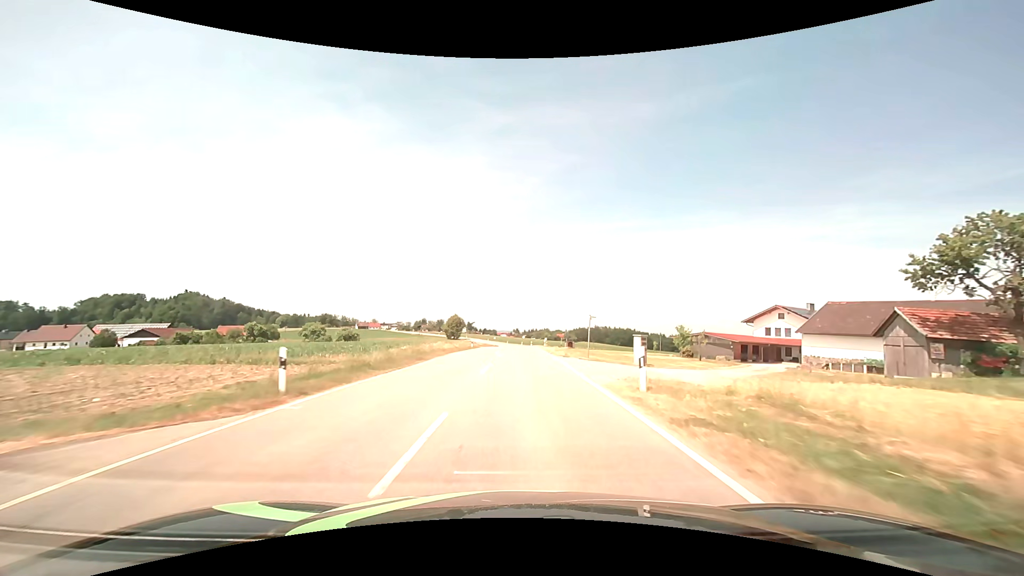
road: tertiary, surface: asphalt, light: Day
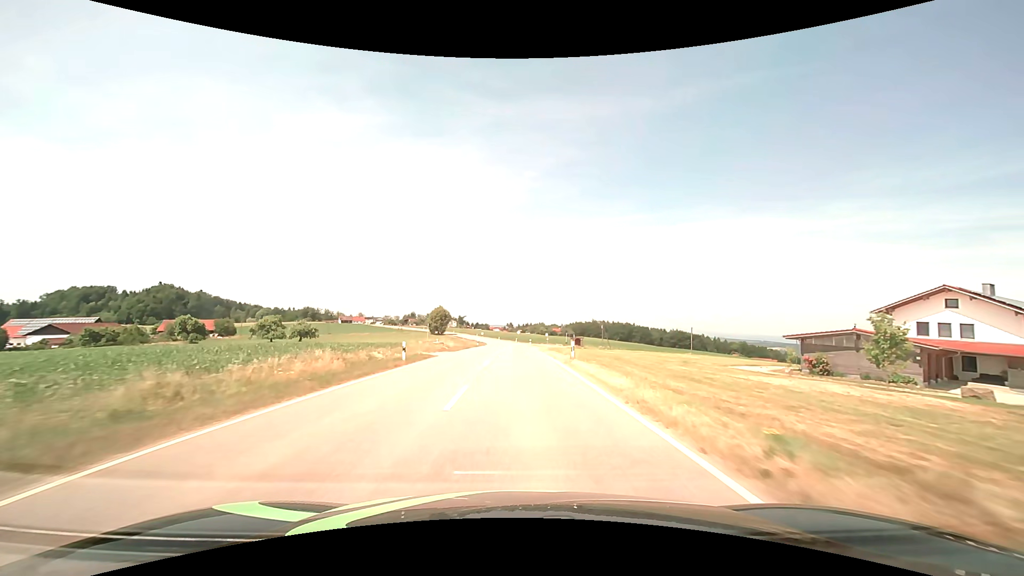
(+0.1, +30.9) m; +1°
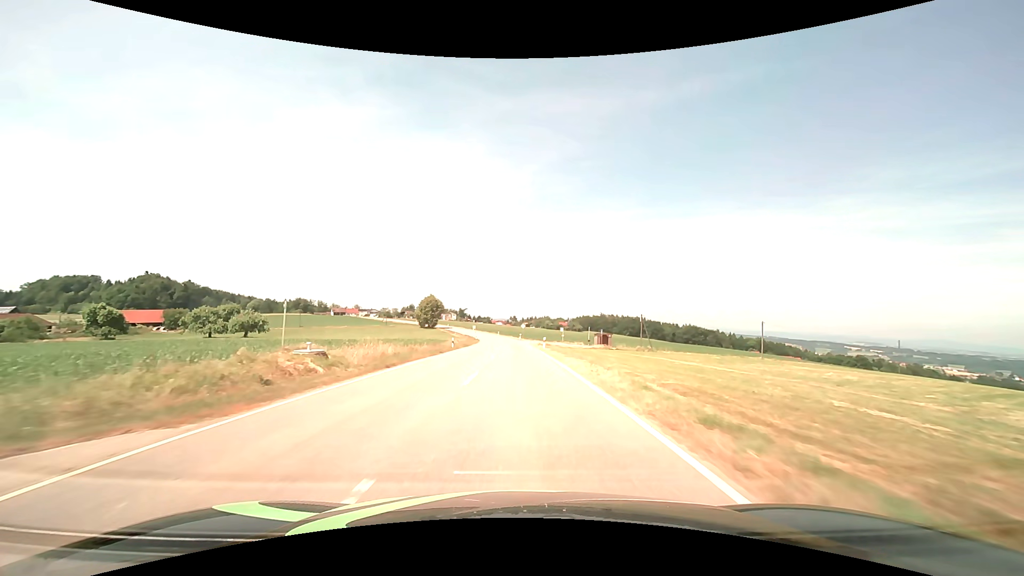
(0.0, +31.4) m; 0°
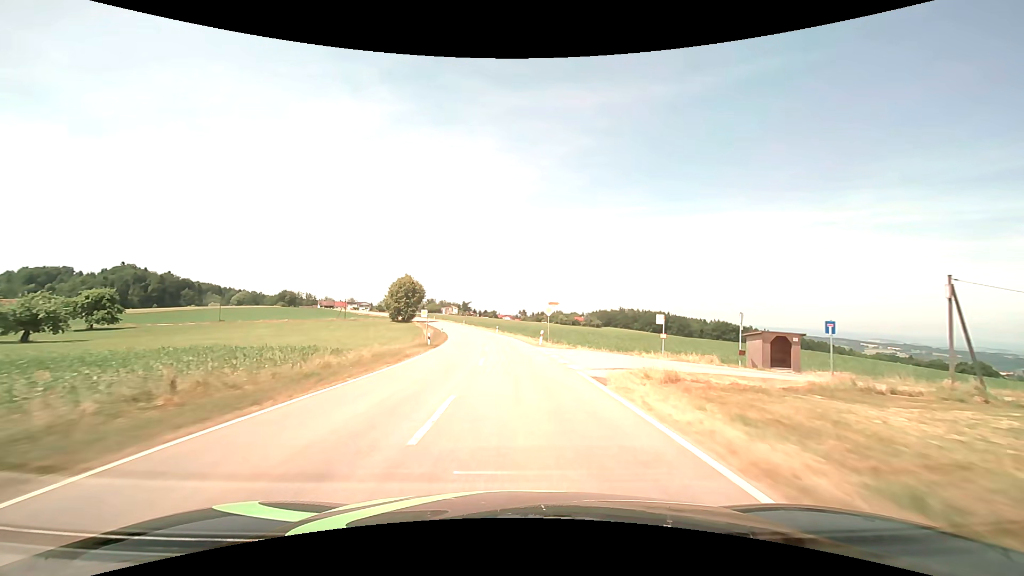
(-0.5, +54.0) m; -1°
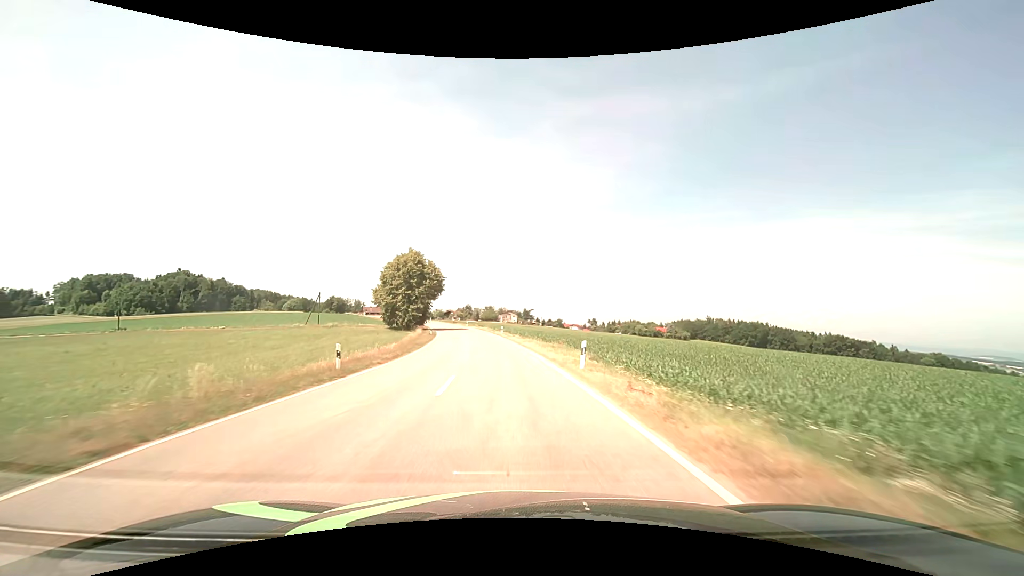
(-2.6, +55.4) m; -7°
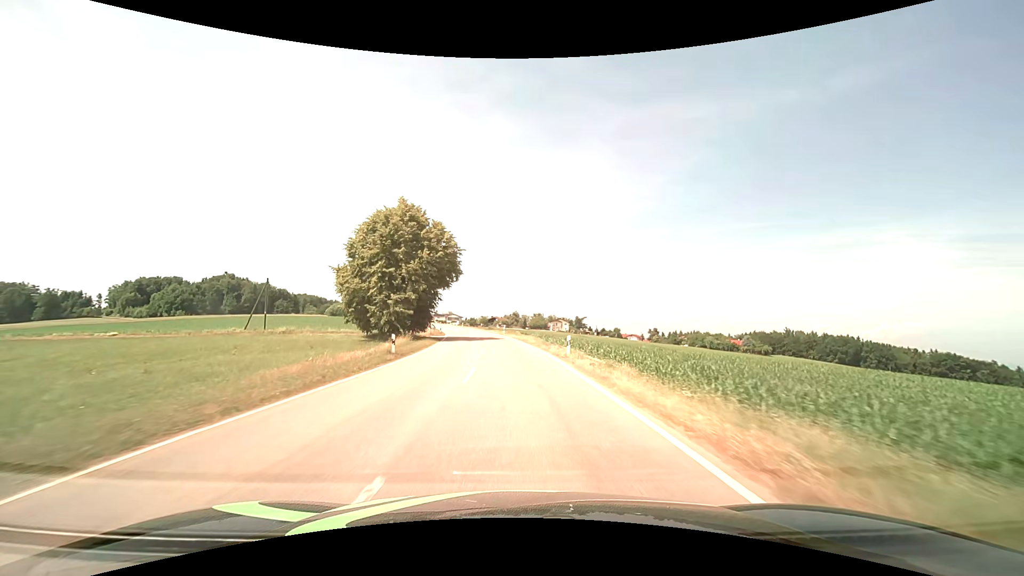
(-1.8, +33.2) m; -6°
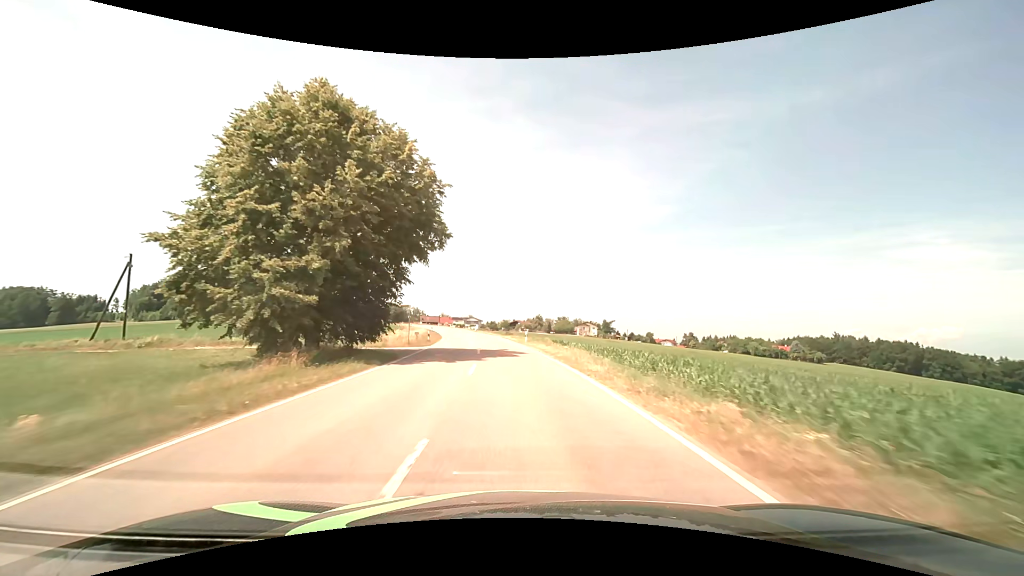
(-0.5, +21.9) m; -2°
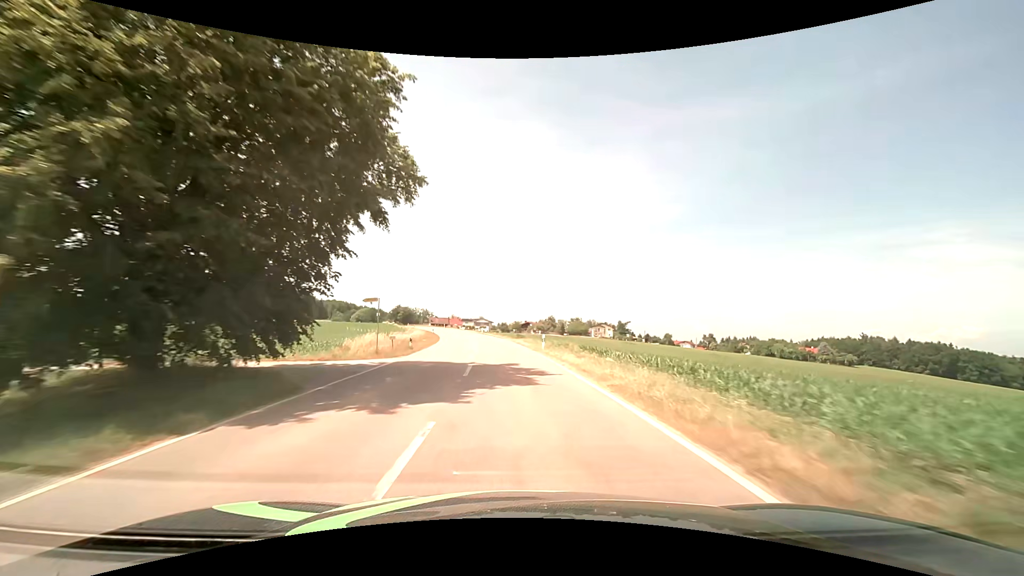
(-0.1, +10.8) m; -1°
(0, +10) (0, +20) (-1, +30) (-2, +40) (-3, +50) (-4, +60) (-6, +70) (-8, +79) (-10, +89) (-13, +99) m
